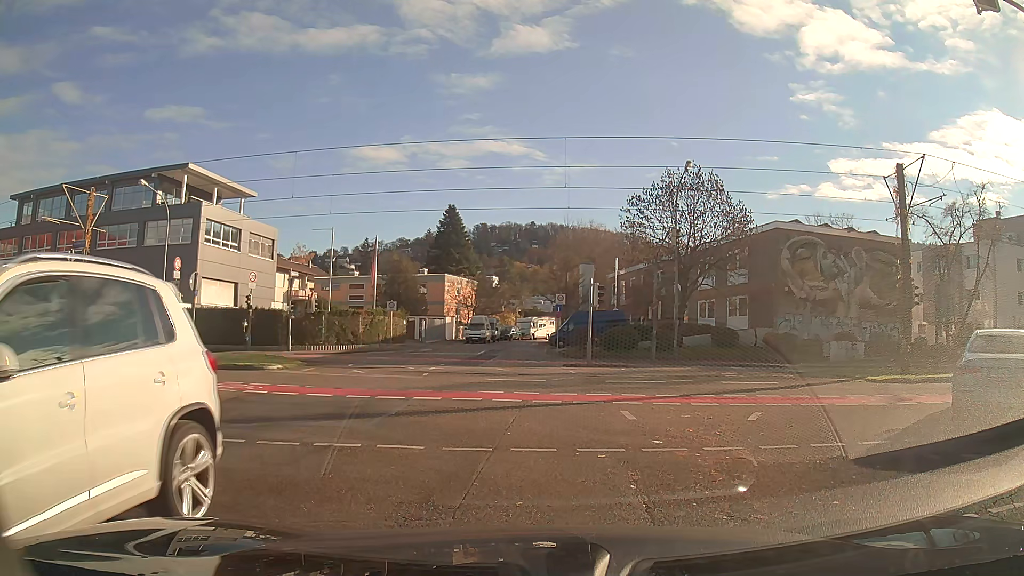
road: secondary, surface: asphalt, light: Day
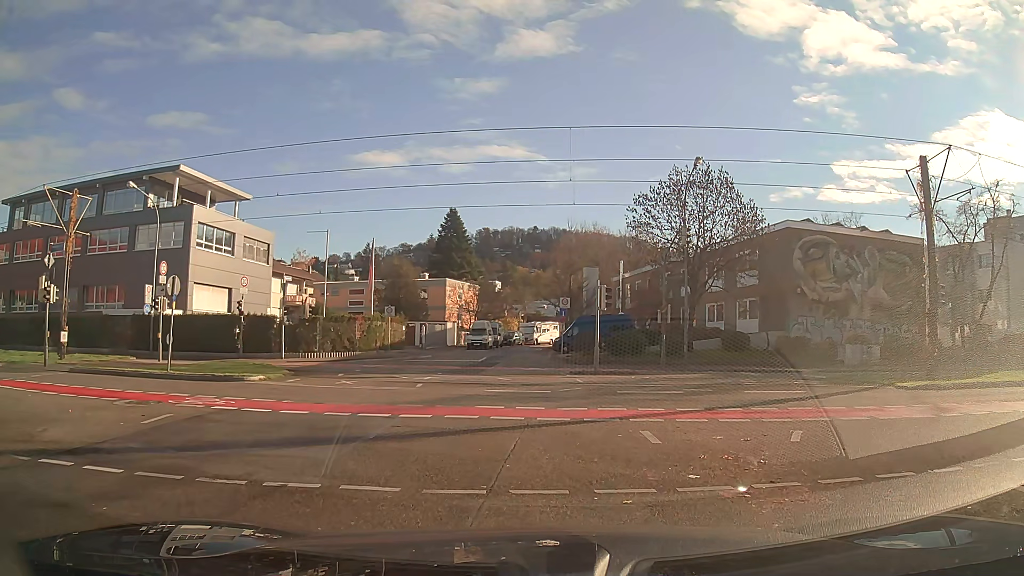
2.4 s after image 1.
(0.0, +1.7) m; -2°
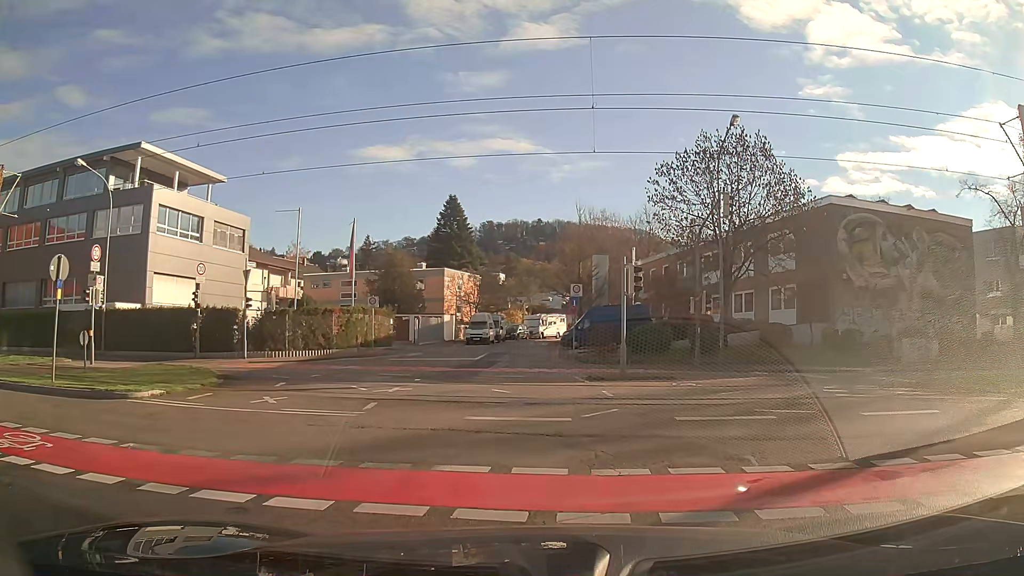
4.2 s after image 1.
(0.0, +5.9) m; -1°
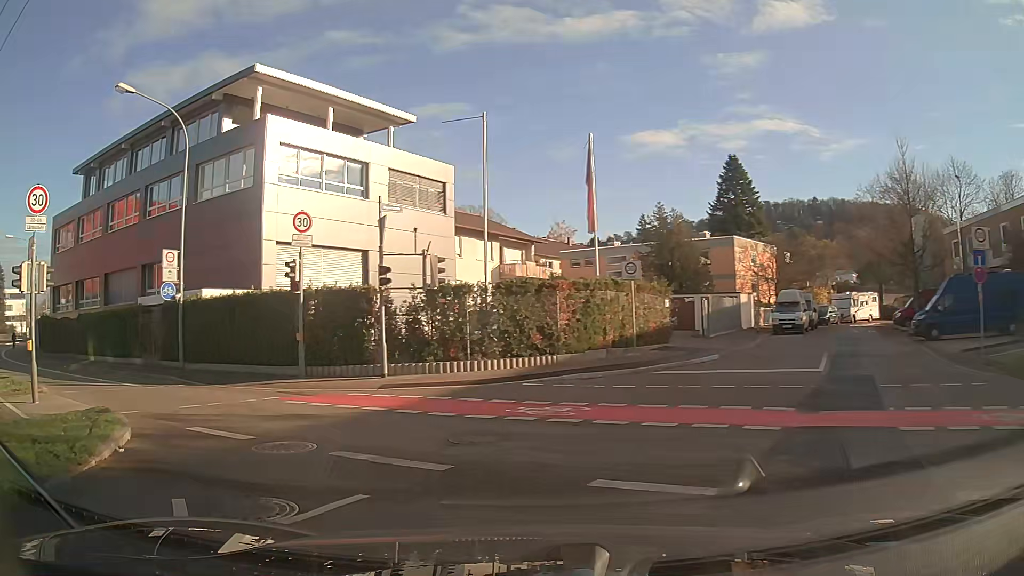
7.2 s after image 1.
(-2.7, +15.0) m; -29°
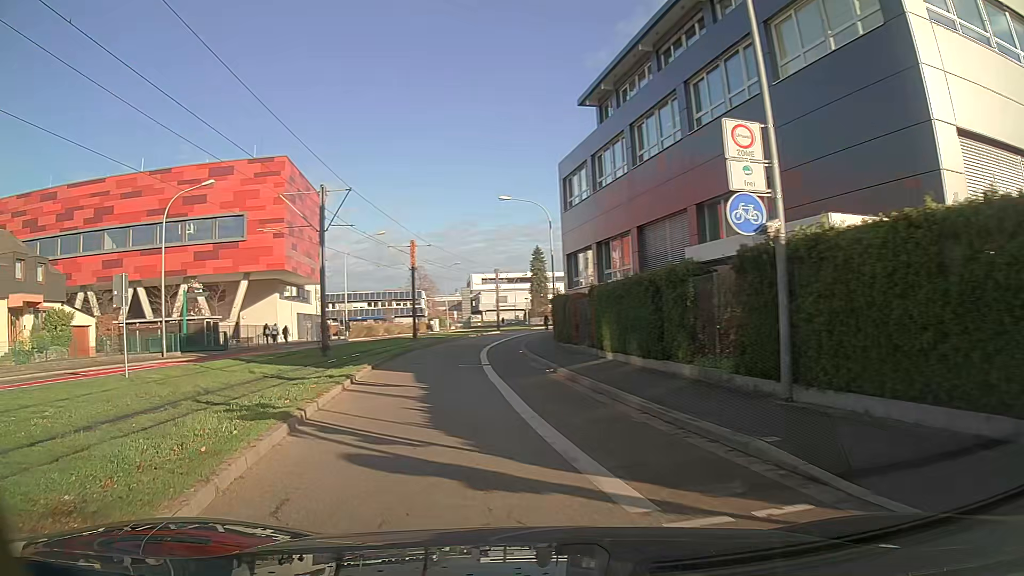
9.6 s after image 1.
(-5.9, +12.6) m; -47°
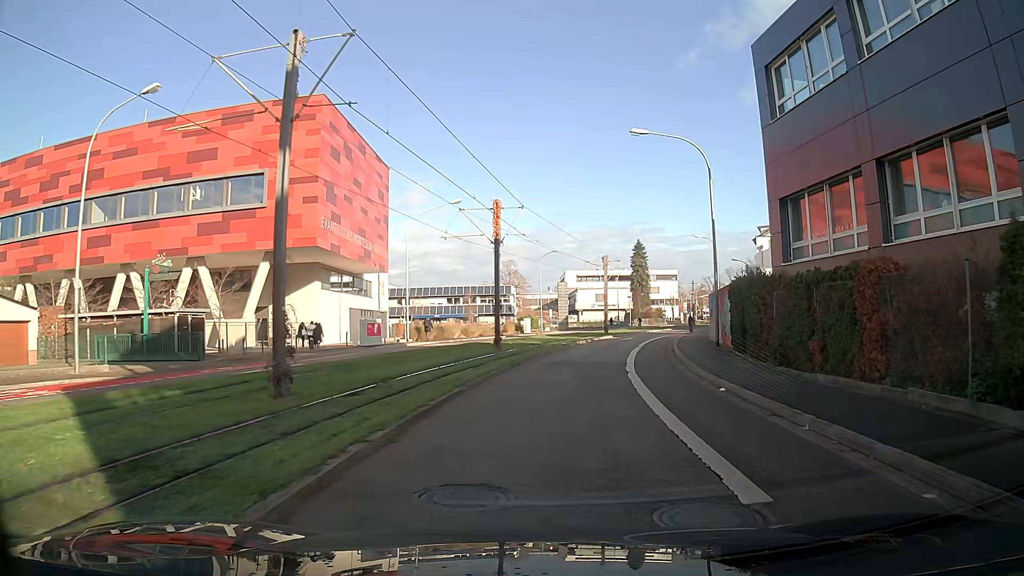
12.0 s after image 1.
(-1.4, +16.7) m; -4°
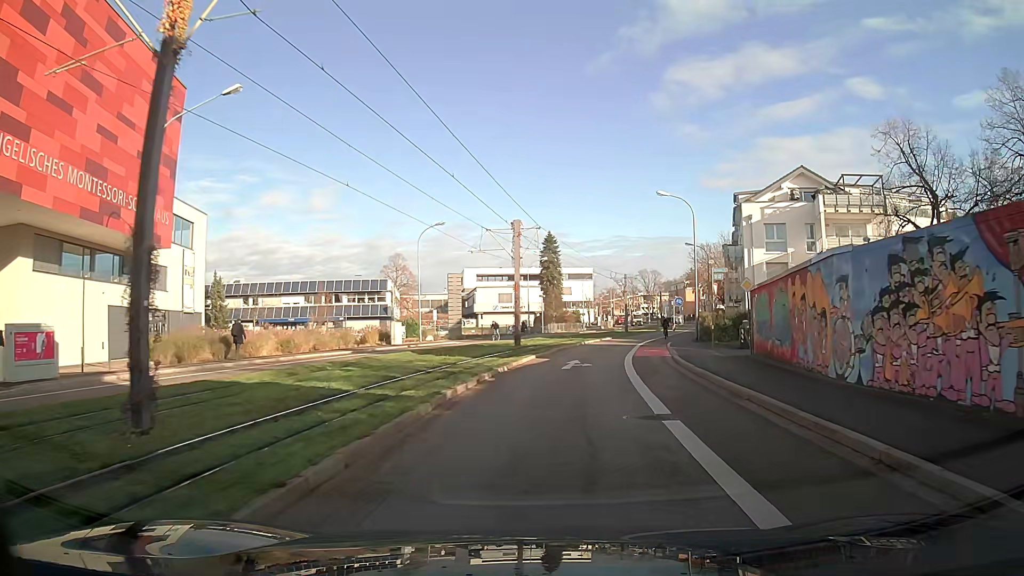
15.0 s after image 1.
(+2.3, +25.2) m; +9°
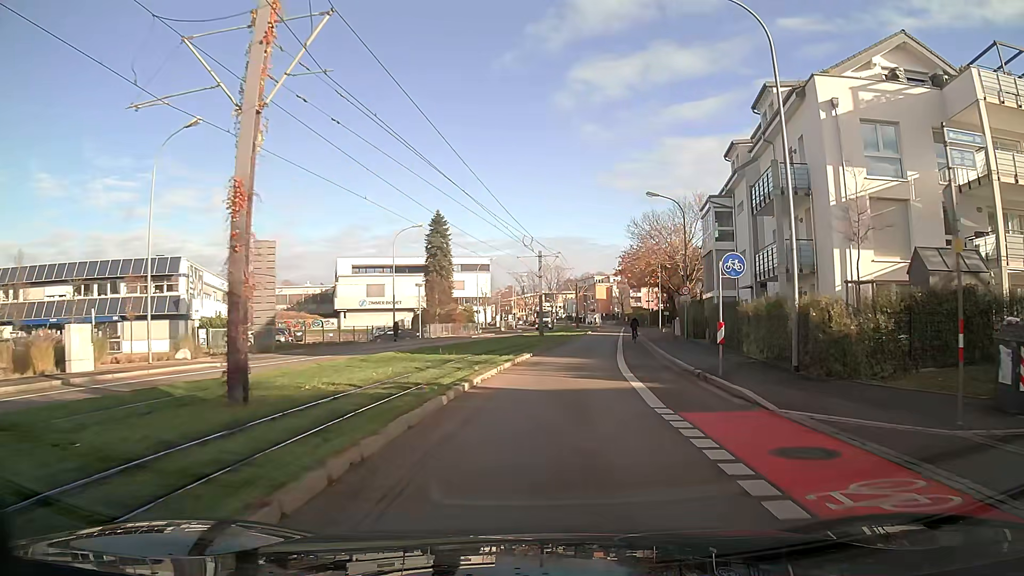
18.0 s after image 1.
(+2.1, +28.3) m; +9°
